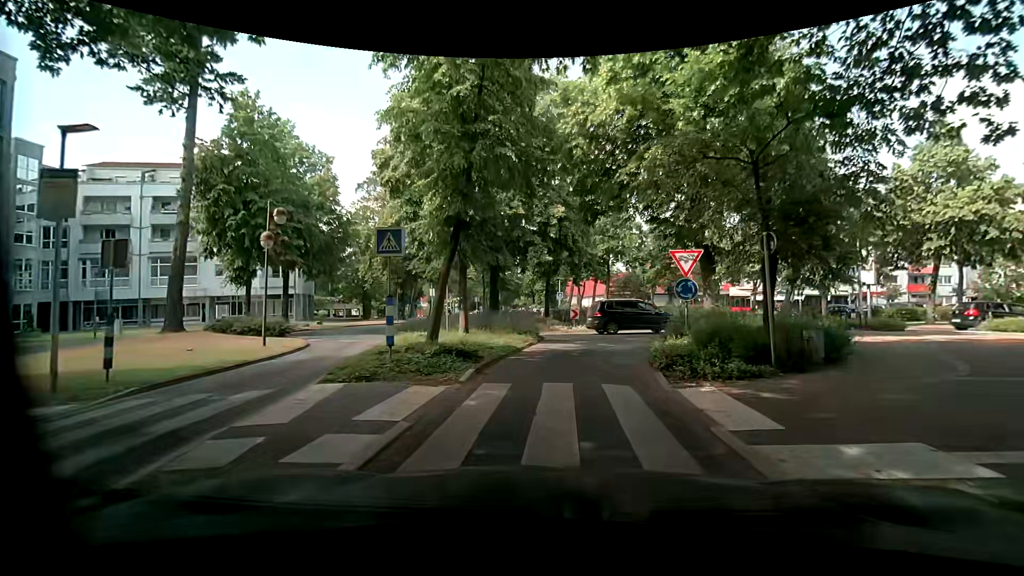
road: residential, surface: asphalt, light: Day
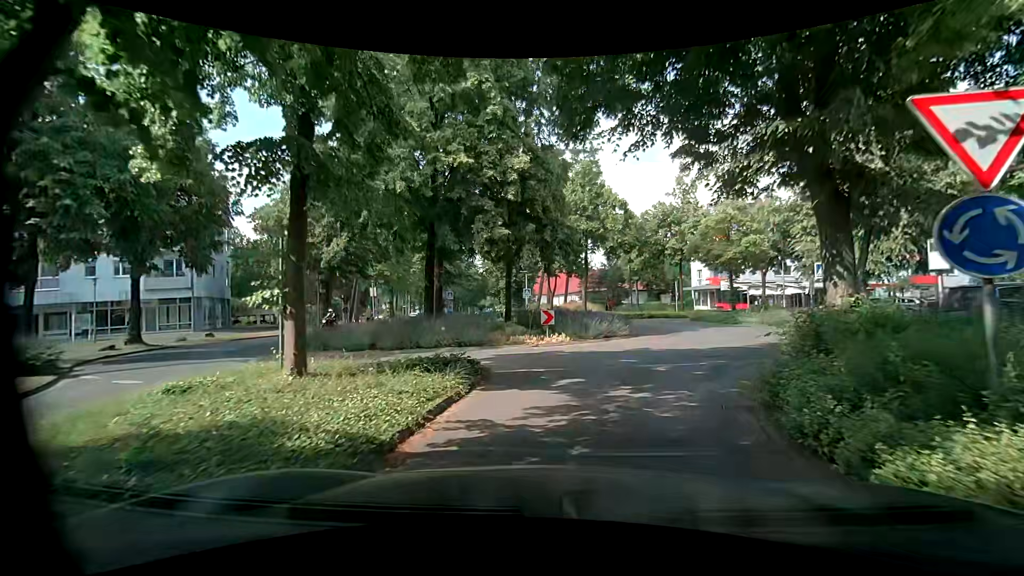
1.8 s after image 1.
(+0.2, +10.1) m; +4°
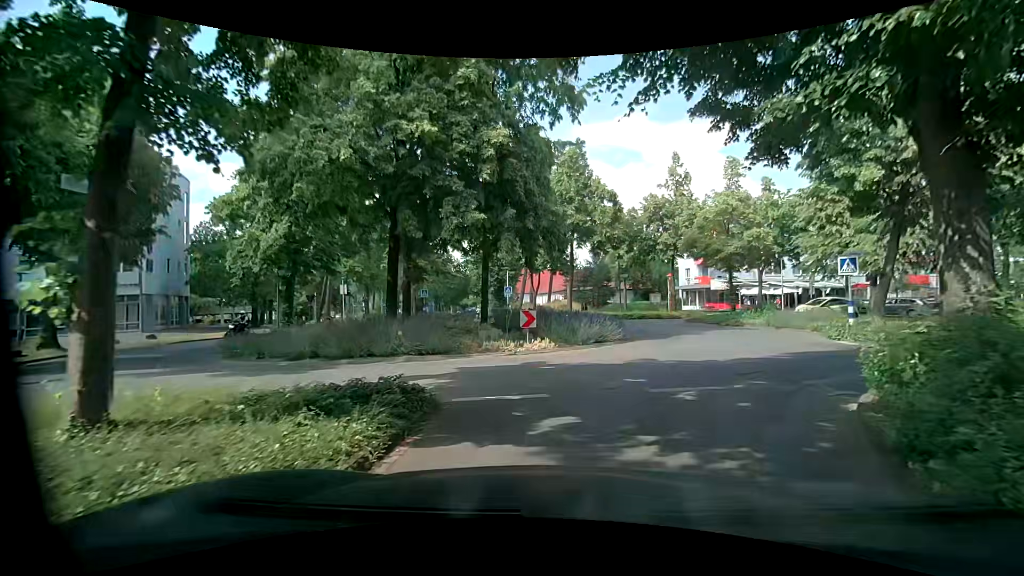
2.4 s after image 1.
(0.0, +3.0) m; +1°
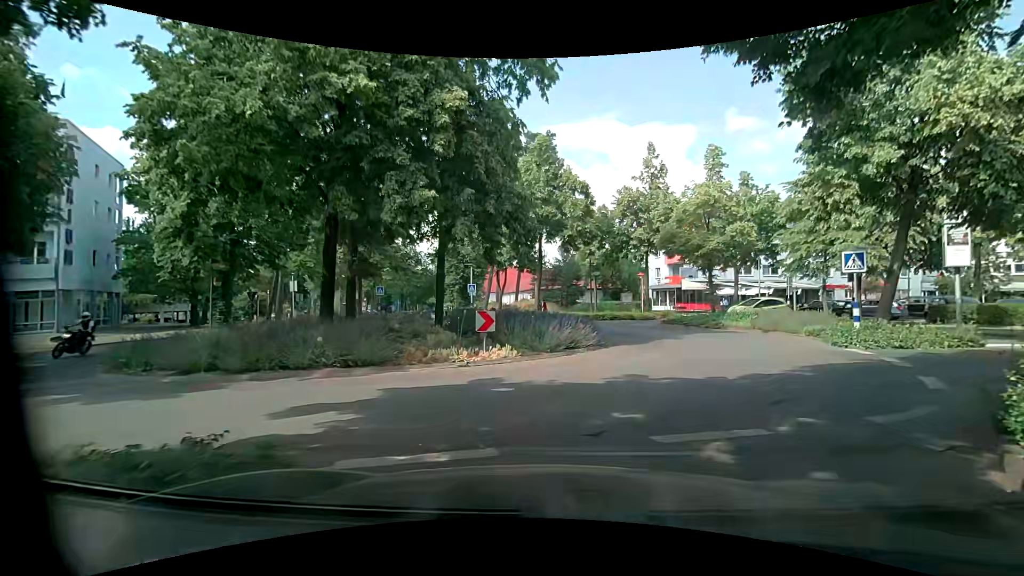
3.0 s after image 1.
(+0.1, +2.8) m; +3°
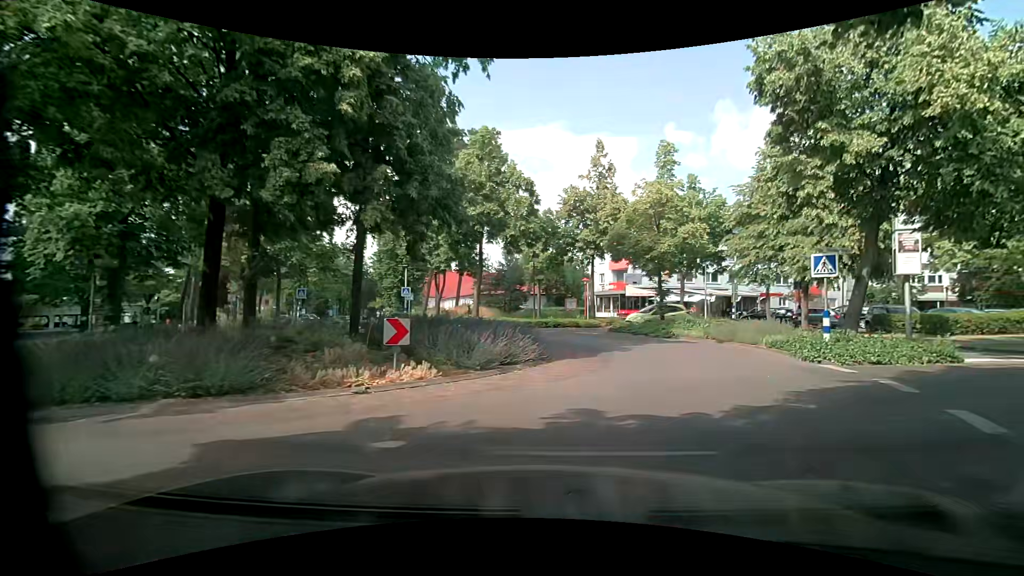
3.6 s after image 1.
(+0.1, +2.7) m; +6°
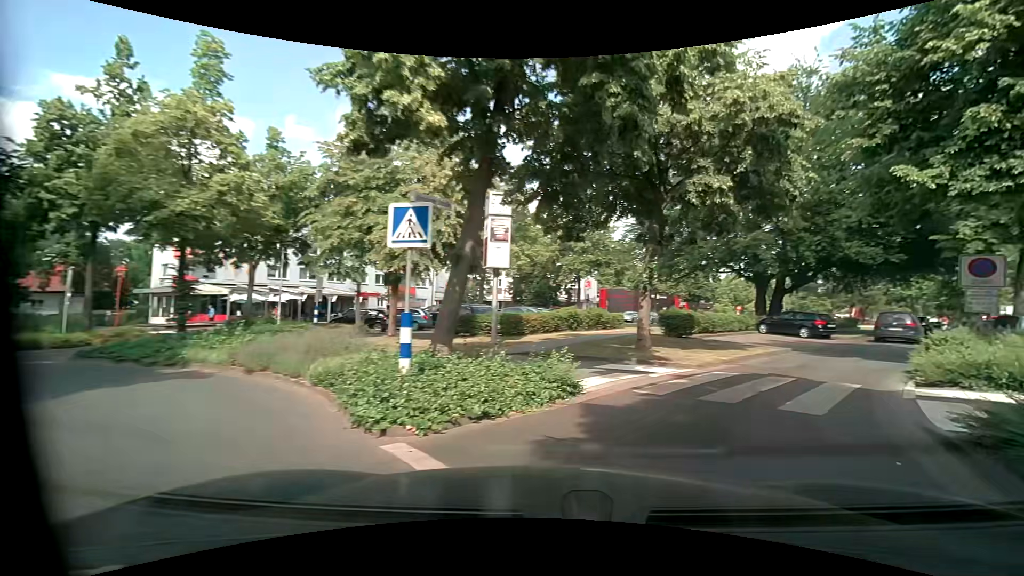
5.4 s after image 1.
(+3.0, +8.0) m; +42°
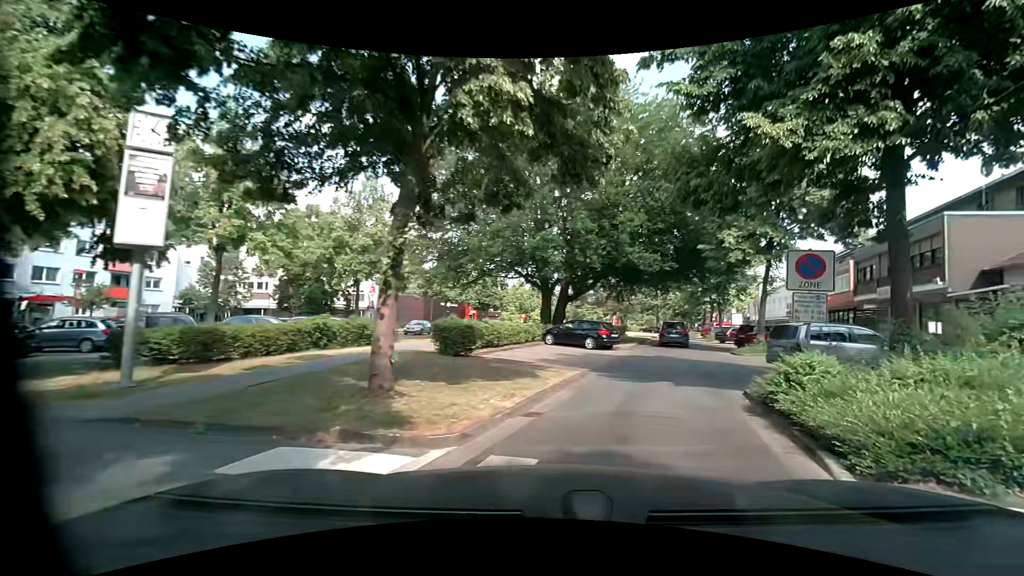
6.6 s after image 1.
(+1.5, +6.2) m; +24°
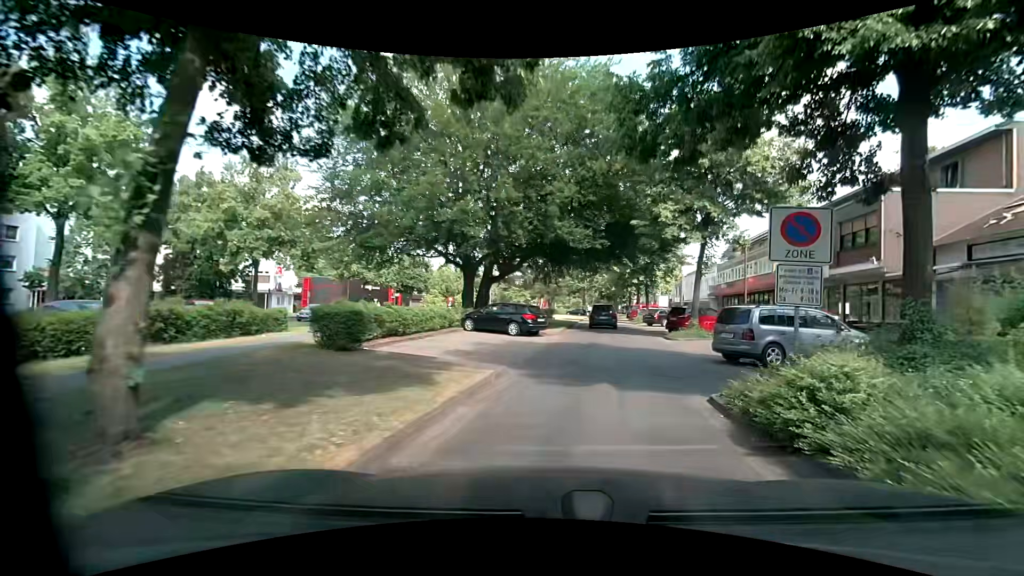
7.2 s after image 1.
(+0.3, +3.4) m; +9°
(+1, +10) (+1, +20) (+3, +30) (+4, +40) (+4, +50) (+5, +60) (+6, +70) (+7, +80) (+8, +90) (+9, +100) m
